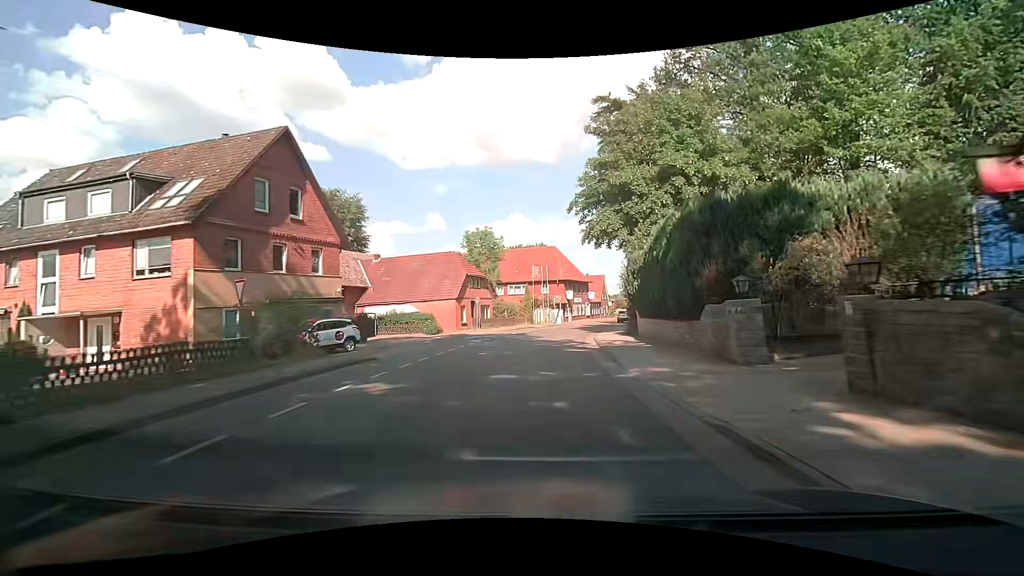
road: tertiary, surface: asphalt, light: Day
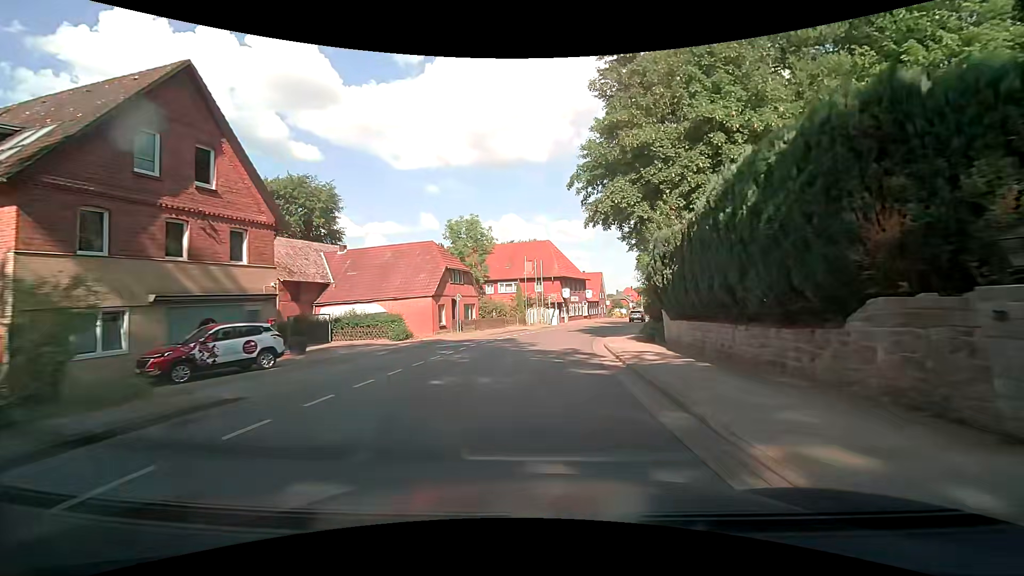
(0.0, +6.8) m; 0°
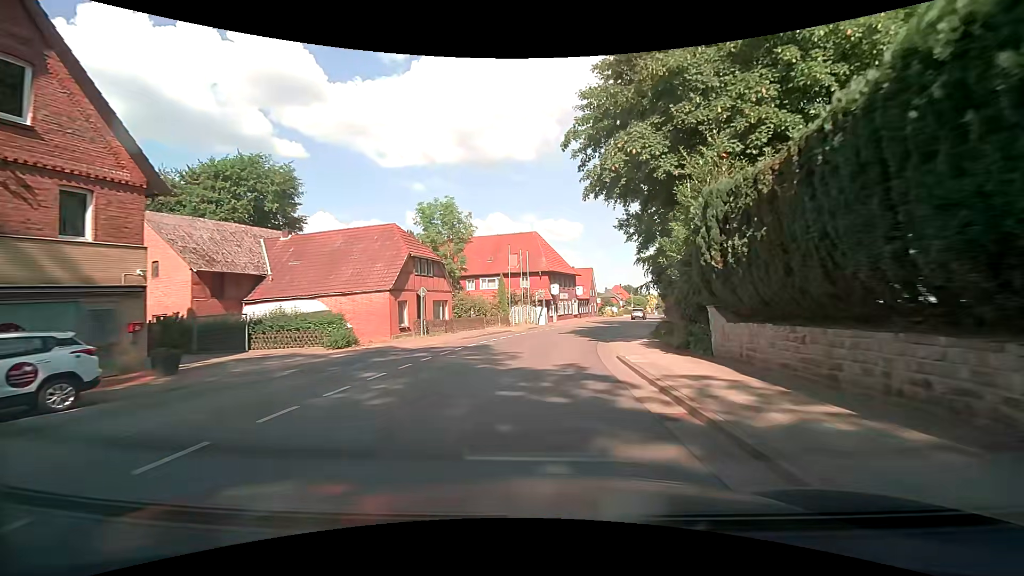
(+0.1, +6.9) m; +1°
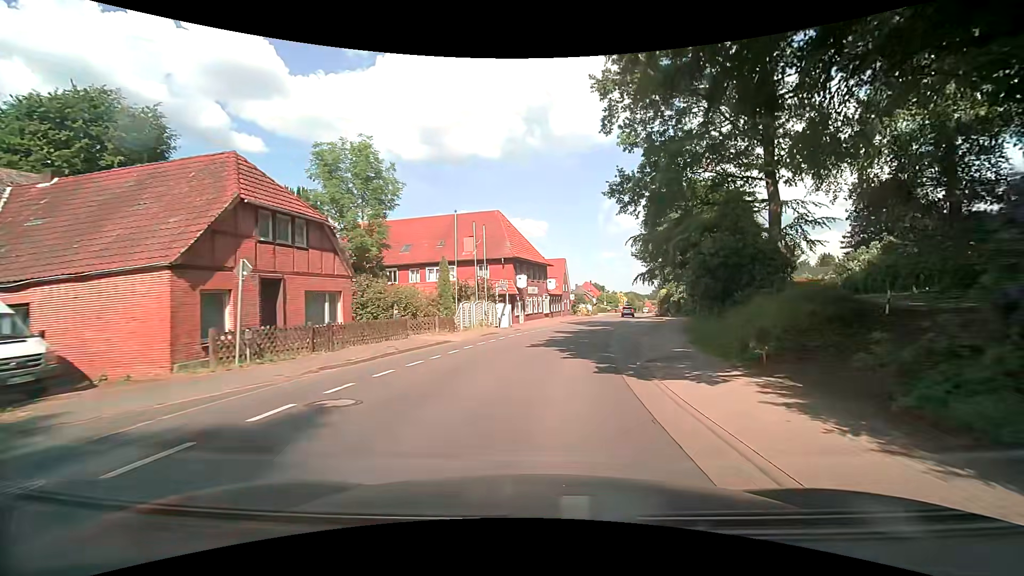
(+0.5, +13.8) m; +4°
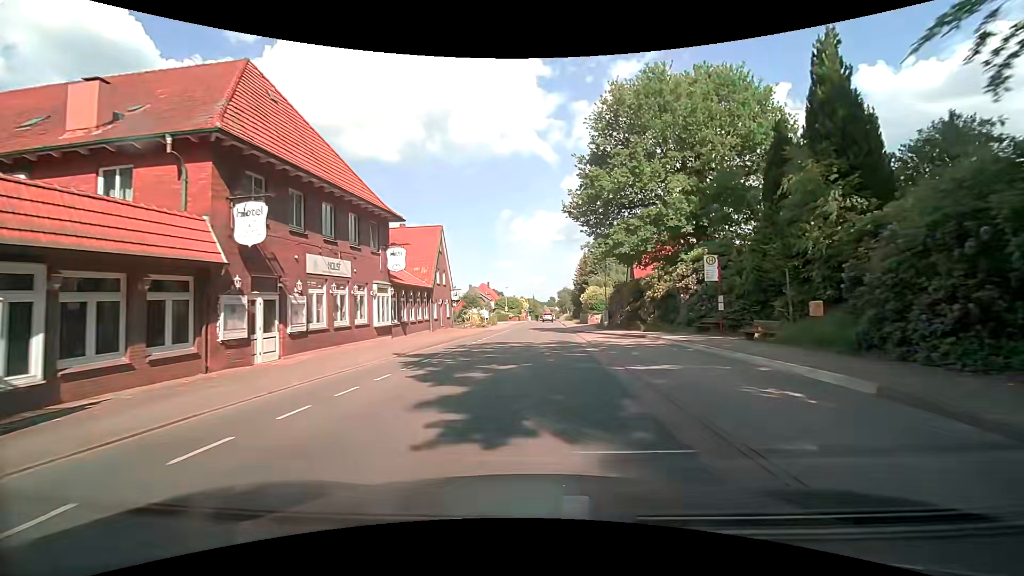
(+3.6, +33.4) m; +11°
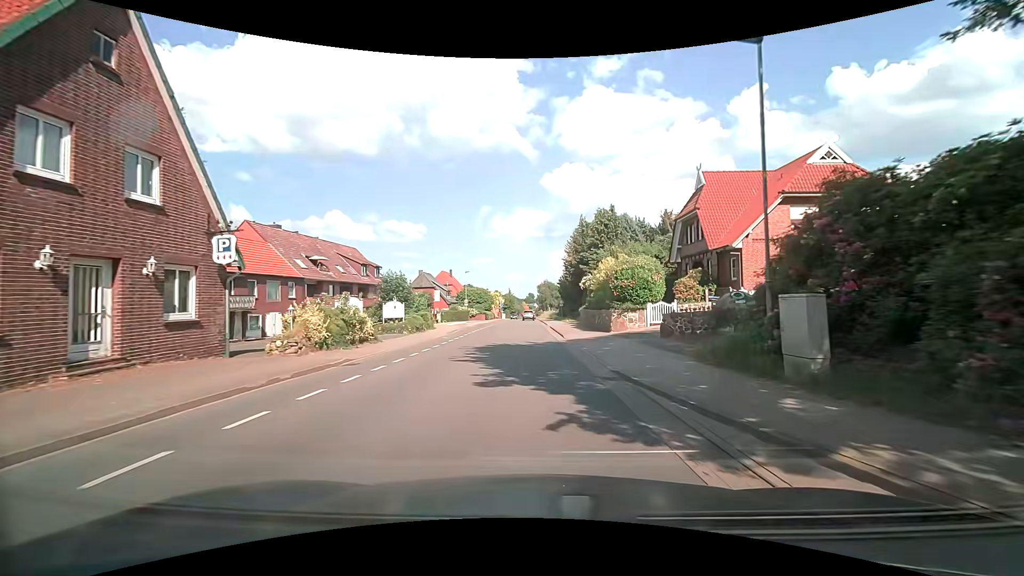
(+1.0, +31.4) m; +3°
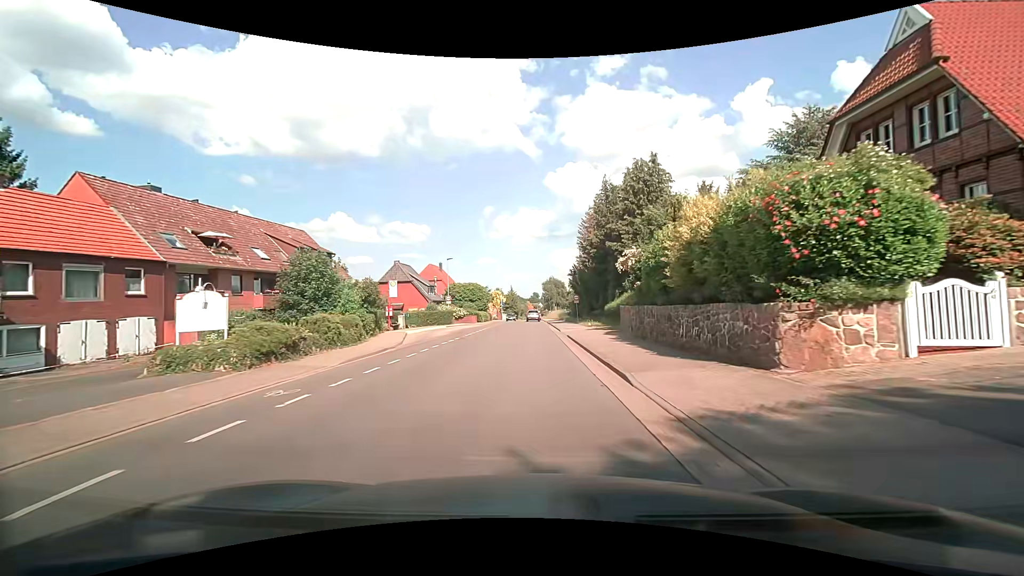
(-0.1, +17.9) m; 0°
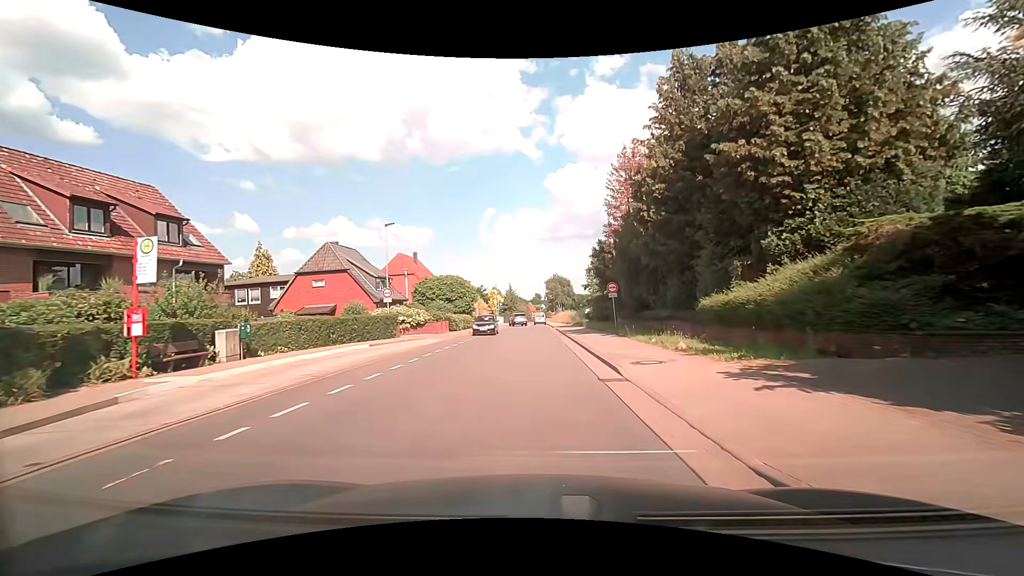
(-0.3, +22.6) m; -1°
(0, +10) (0, +20) (0, +30) (0, +40) (-1, +50) (-2, +60) (-3, +70) (-3, +80) (-2, +90) (-1, +100) m
